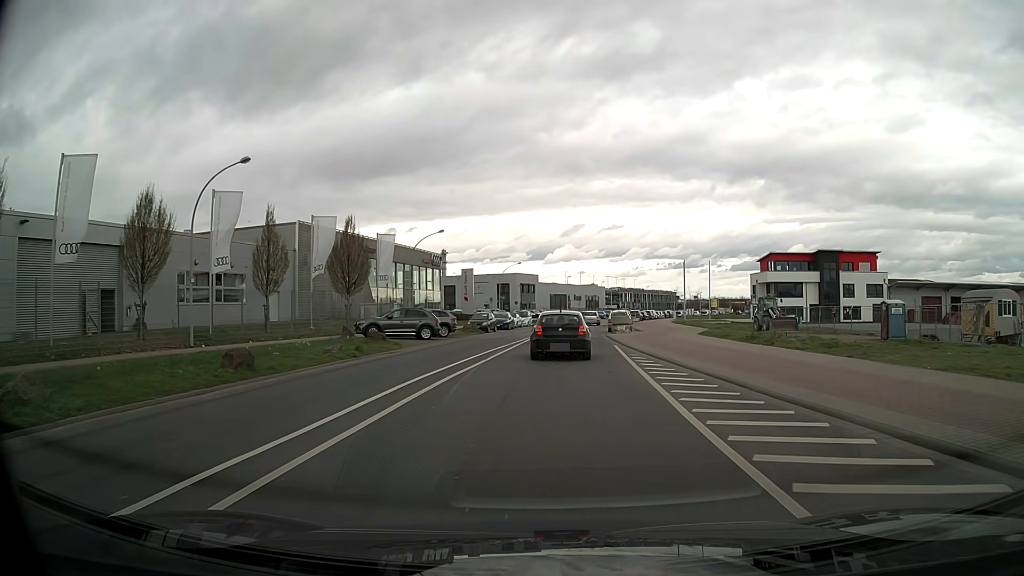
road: tertiary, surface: asphalt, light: Day
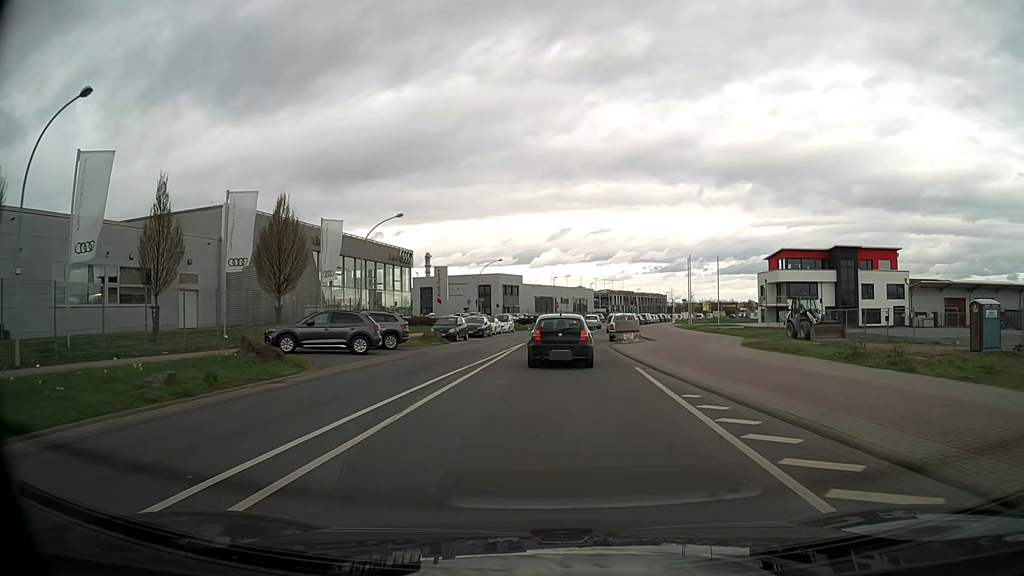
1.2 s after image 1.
(+0.1, +10.4) m; +1°
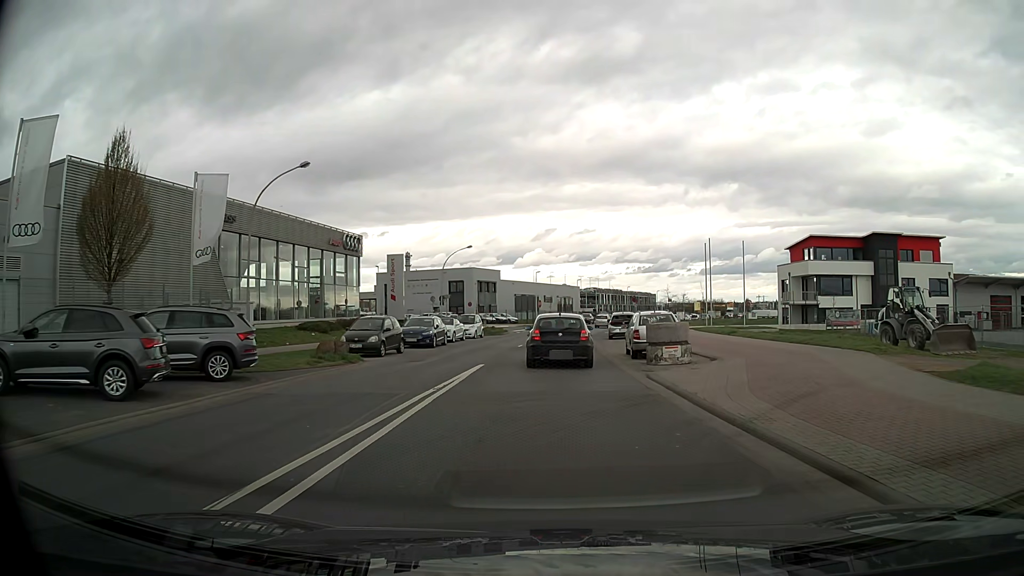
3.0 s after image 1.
(+0.2, +14.9) m; +2°
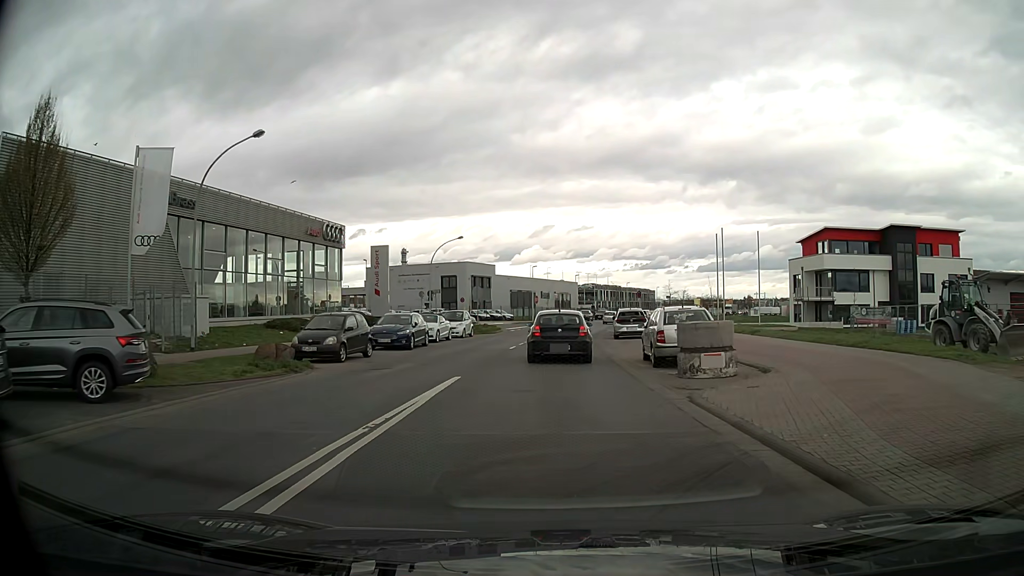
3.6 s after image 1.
(0.0, +4.7) m; 0°
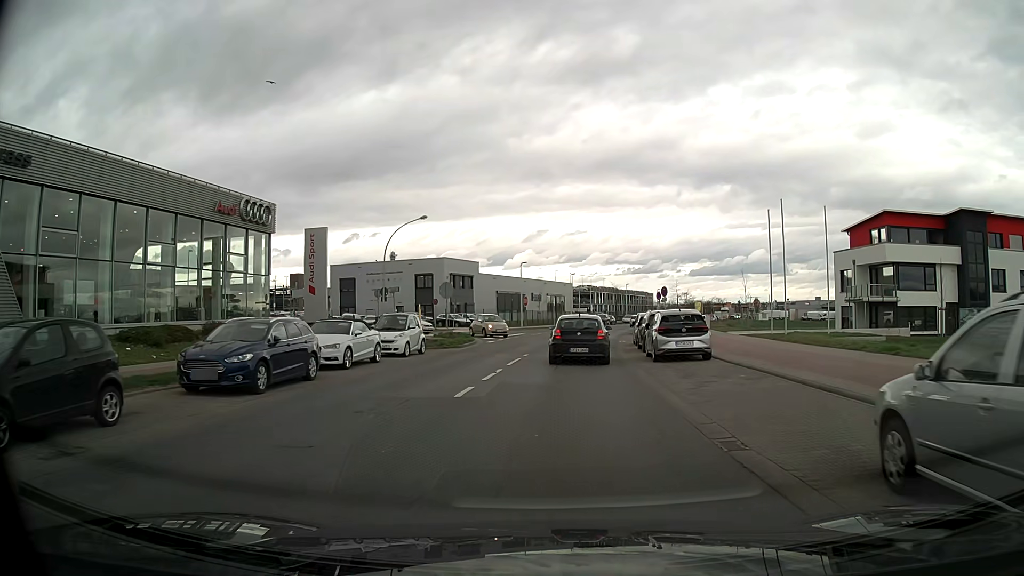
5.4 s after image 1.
(+0.1, +14.3) m; +1°
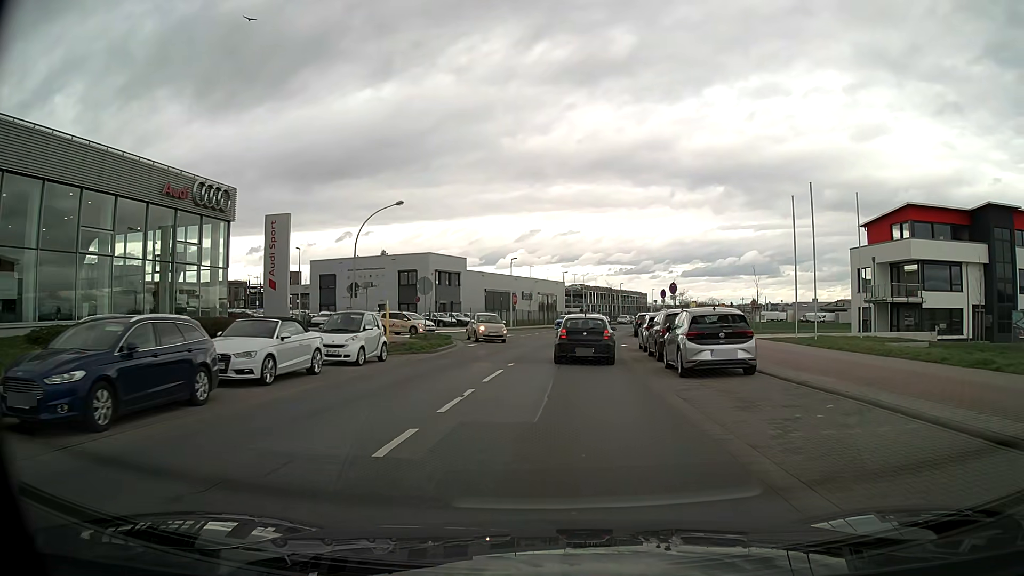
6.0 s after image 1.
(0.0, +5.2) m; +1°
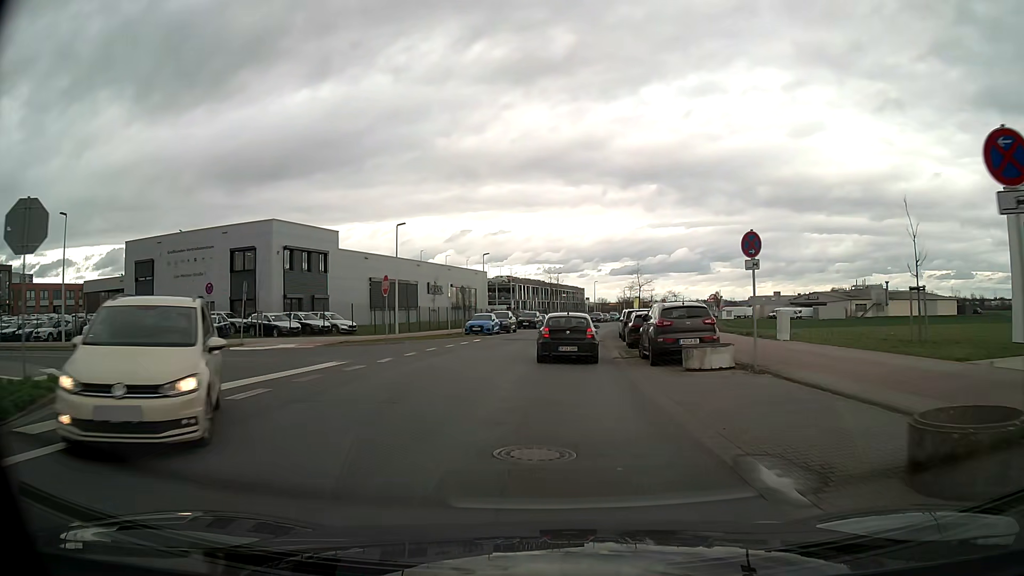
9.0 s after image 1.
(+1.5, +29.2) m; +7°
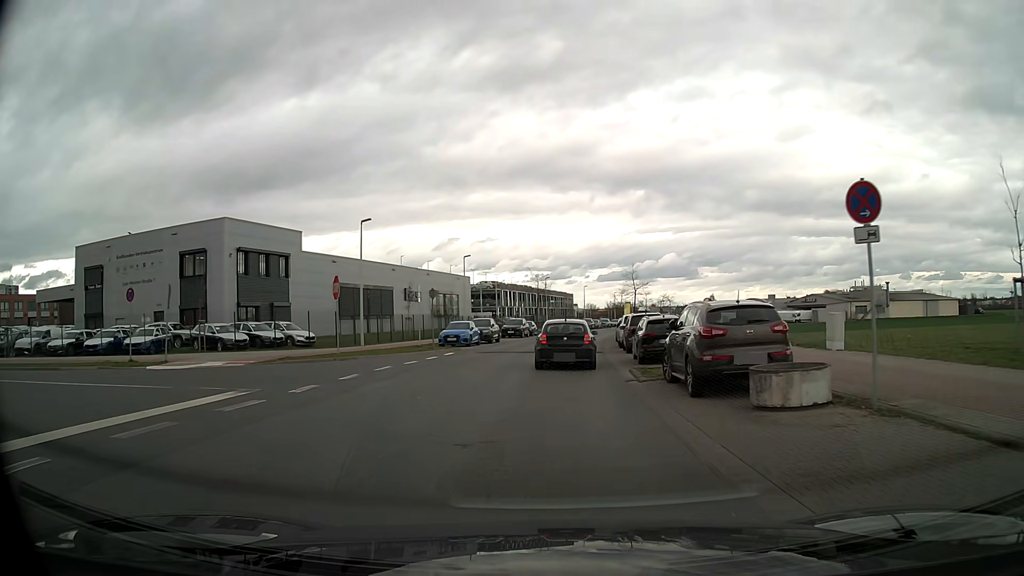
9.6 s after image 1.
(0.0, +6.2) m; 0°
(0, +10) (+1, +20) (+1, +30) (+2, +40) (+3, +50) (+5, +60) (+6, +70) (+8, +79) (+11, +89) (+13, +99) m
